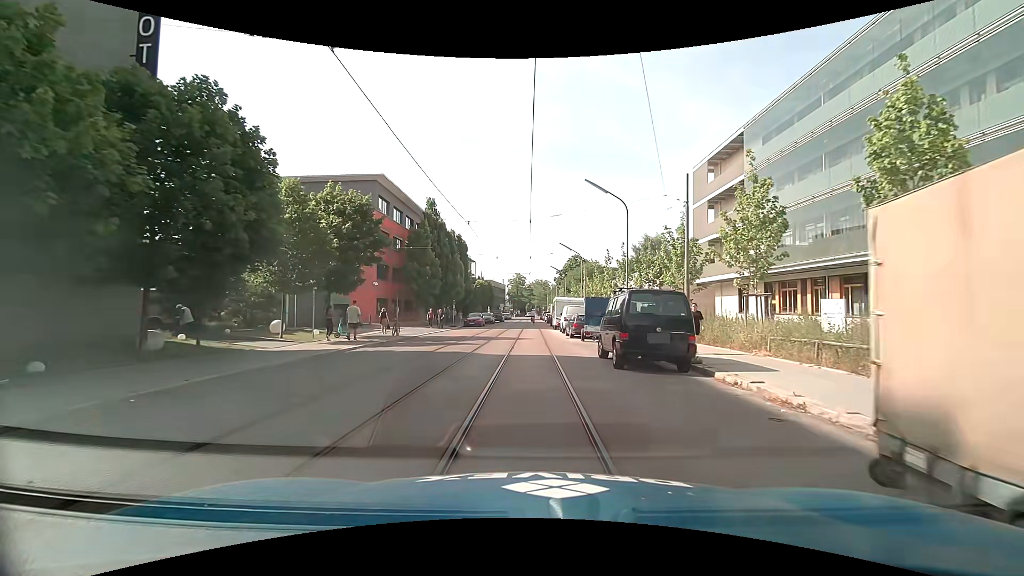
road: residential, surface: asphalt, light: Day
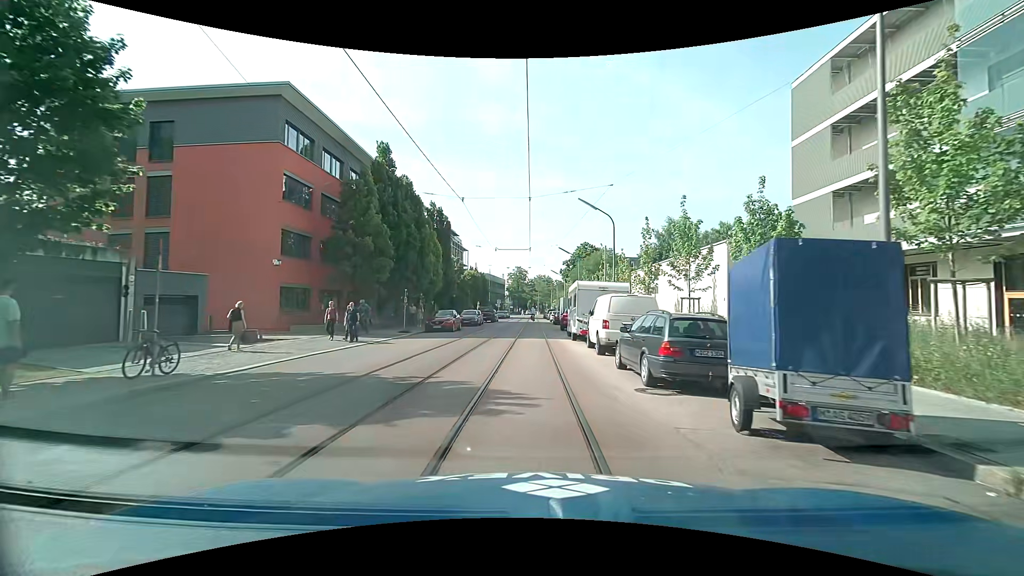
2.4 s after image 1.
(0.0, +18.9) m; -1°
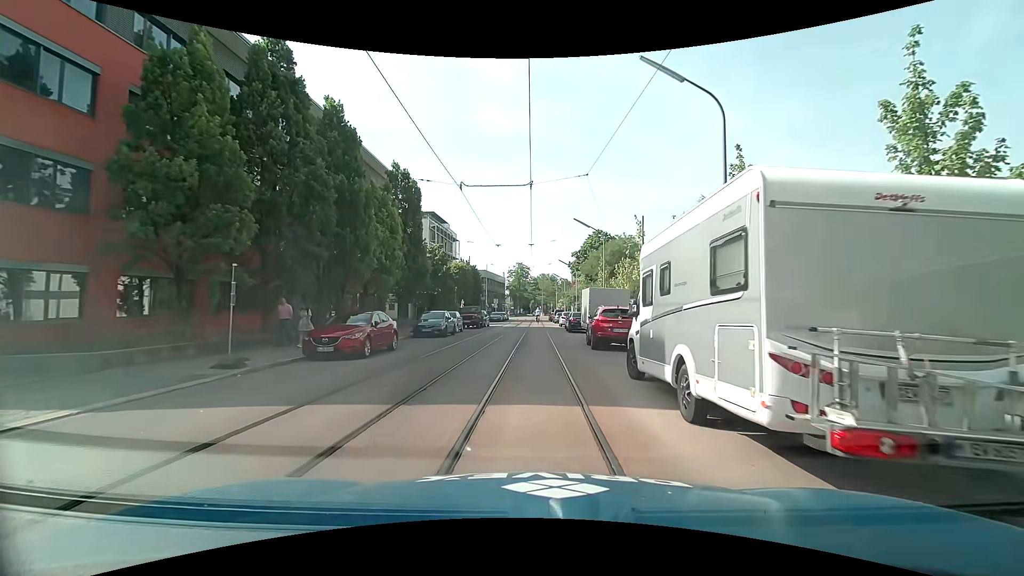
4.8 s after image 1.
(+0.1, +17.4) m; 0°
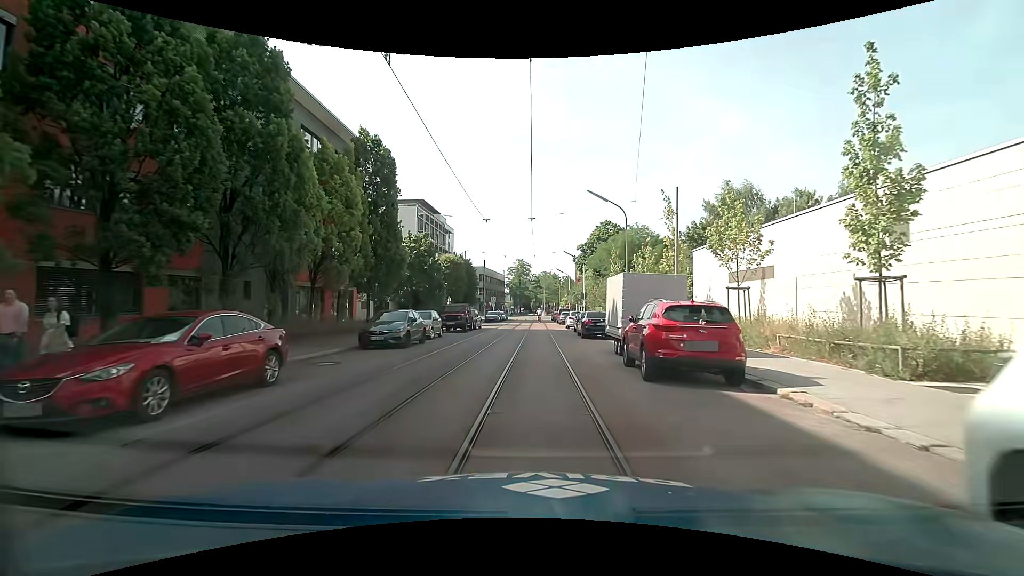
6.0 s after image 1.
(0.0, +8.6) m; 0°
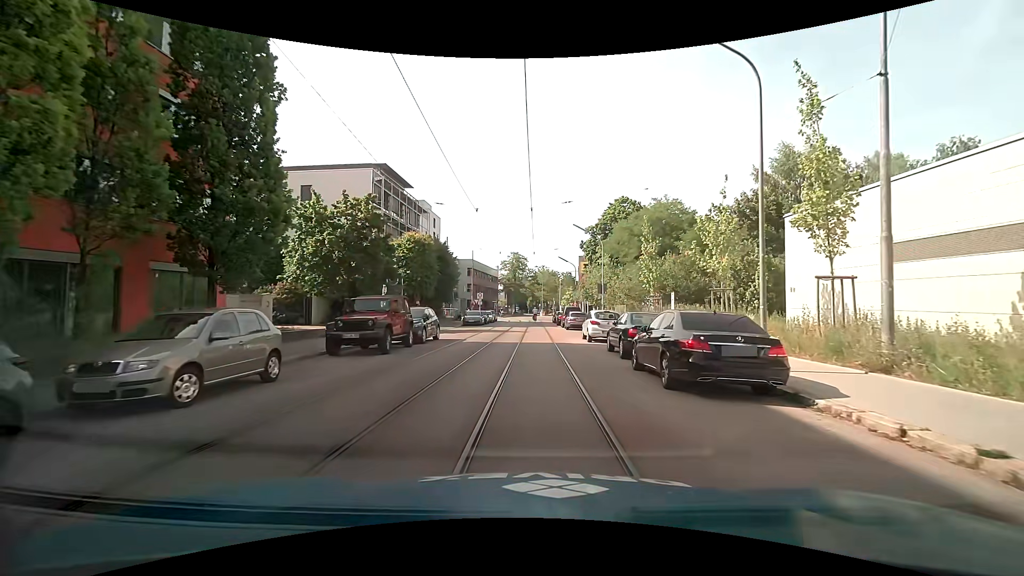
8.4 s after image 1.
(+0.1, +17.2) m; 0°
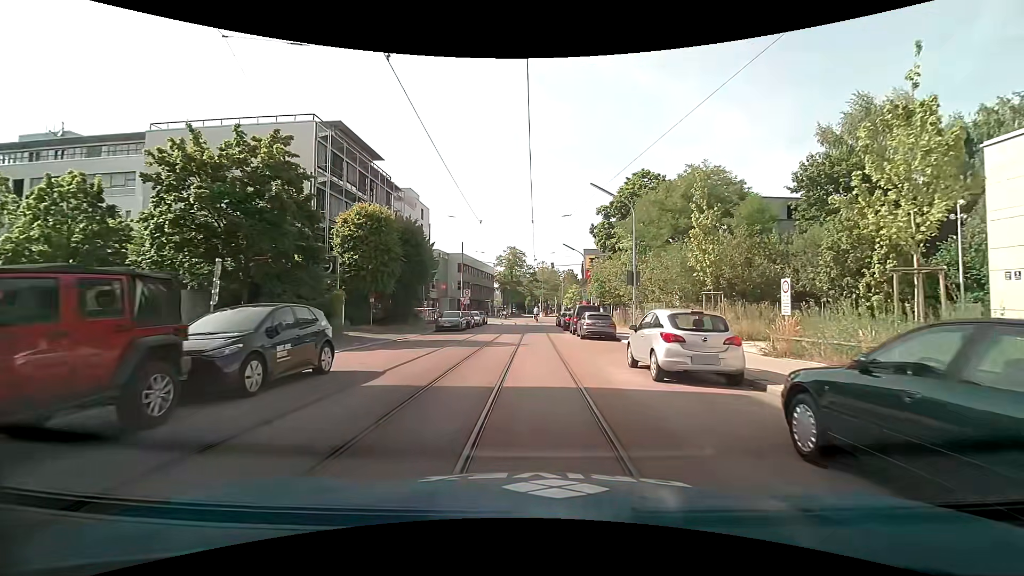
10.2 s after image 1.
(0.0, +12.6) m; 0°
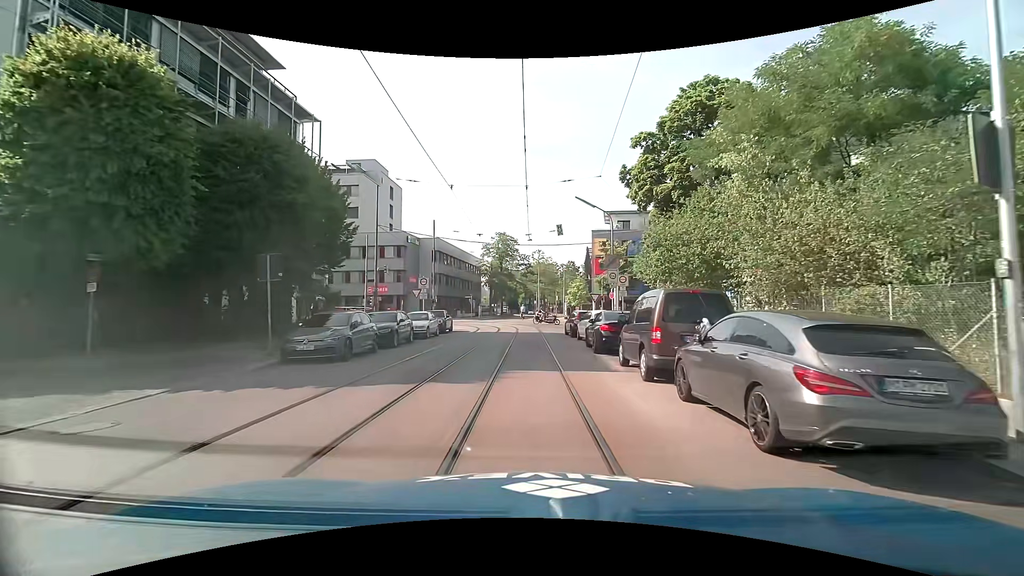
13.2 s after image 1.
(+0.2, +20.7) m; +1°
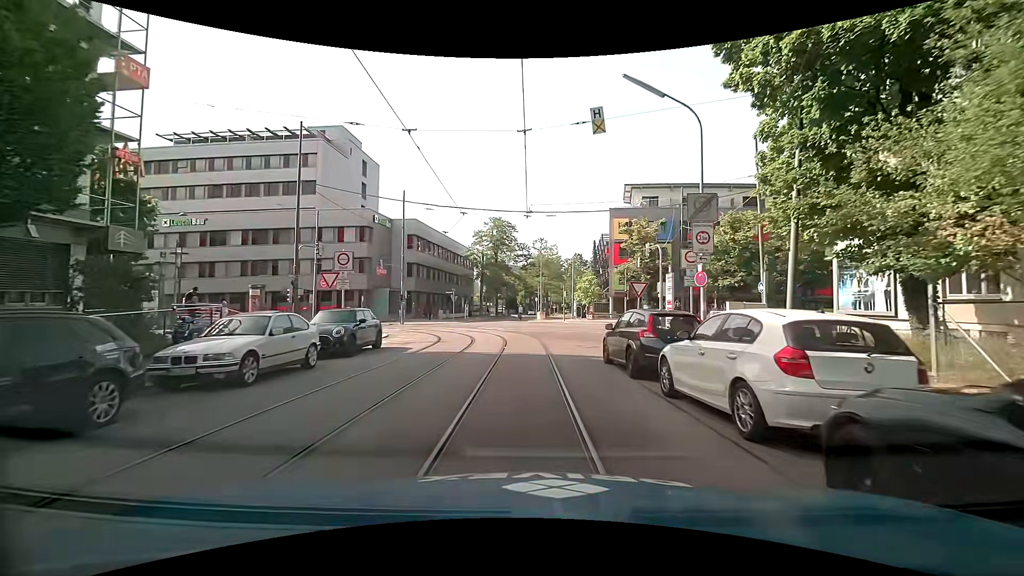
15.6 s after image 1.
(0.0, +15.9) m; +1°
